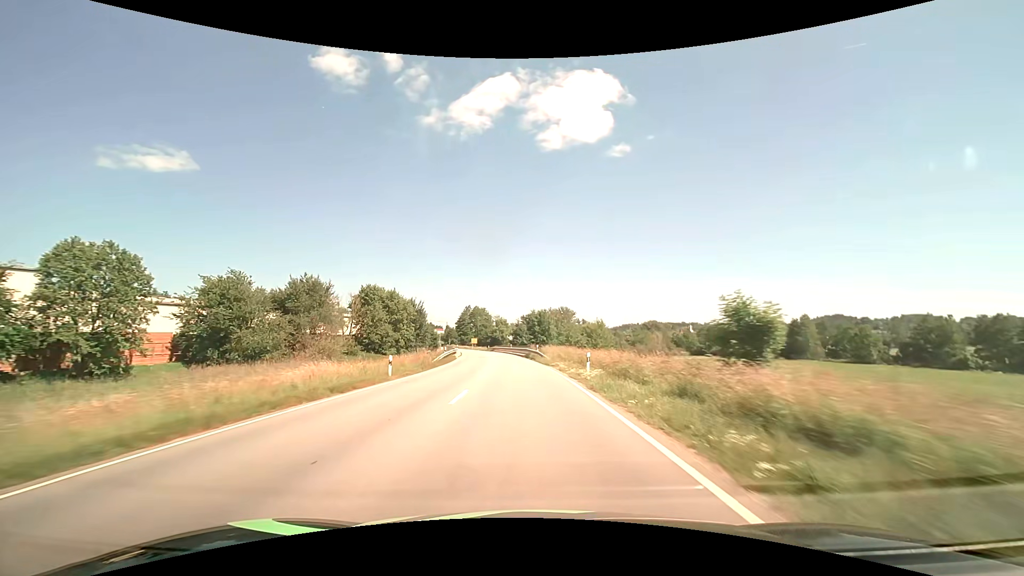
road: secondary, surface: asphalt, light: Day
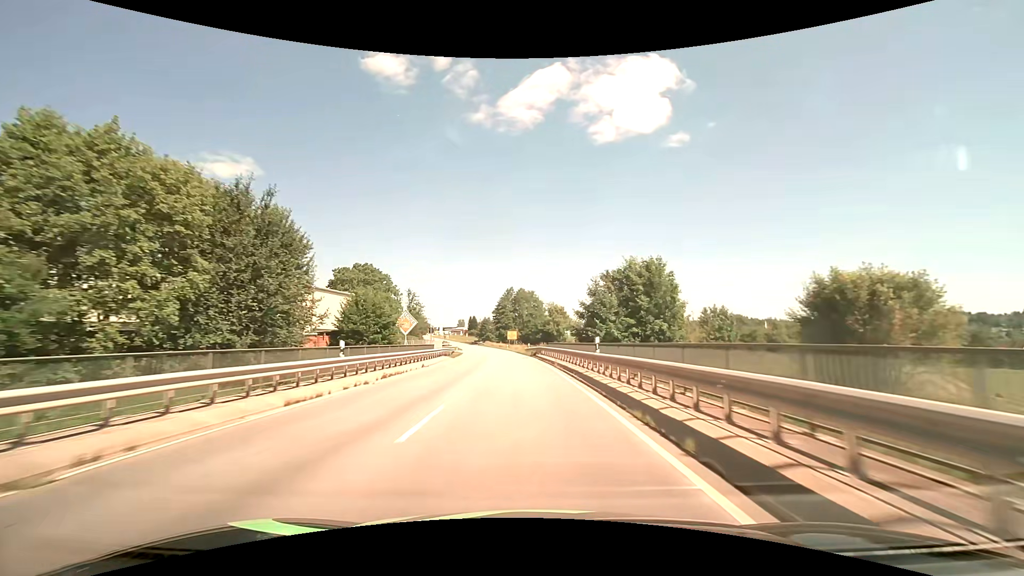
(-3.6, +66.1) m; -6°
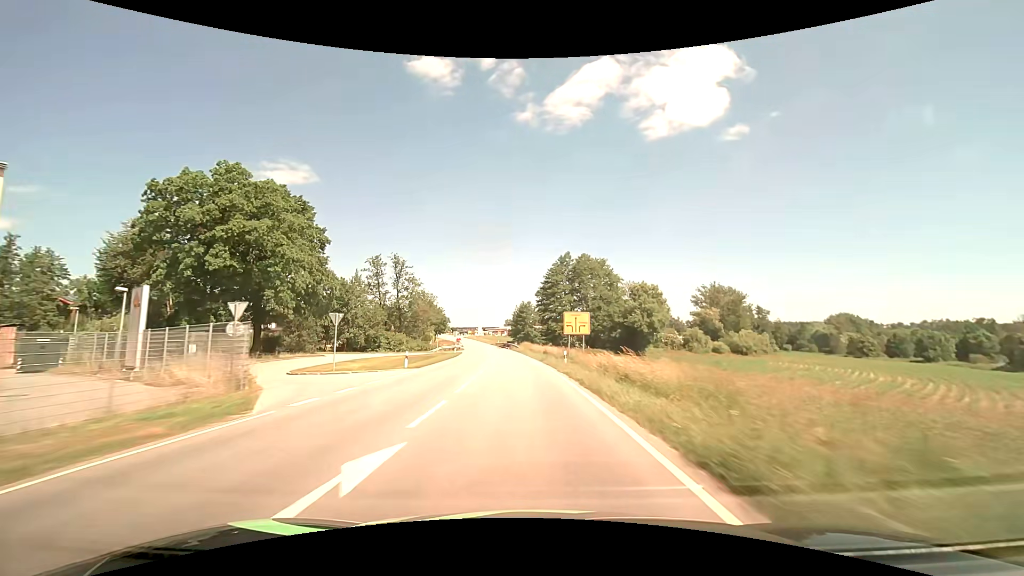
(-3.5, +66.5) m; -6°
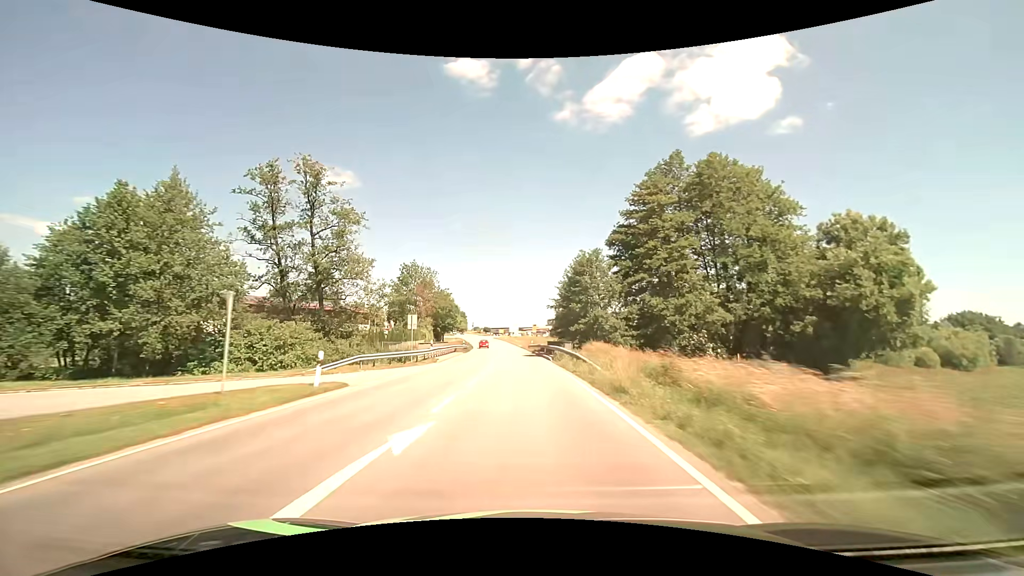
(-2.3, +52.6) m; -5°
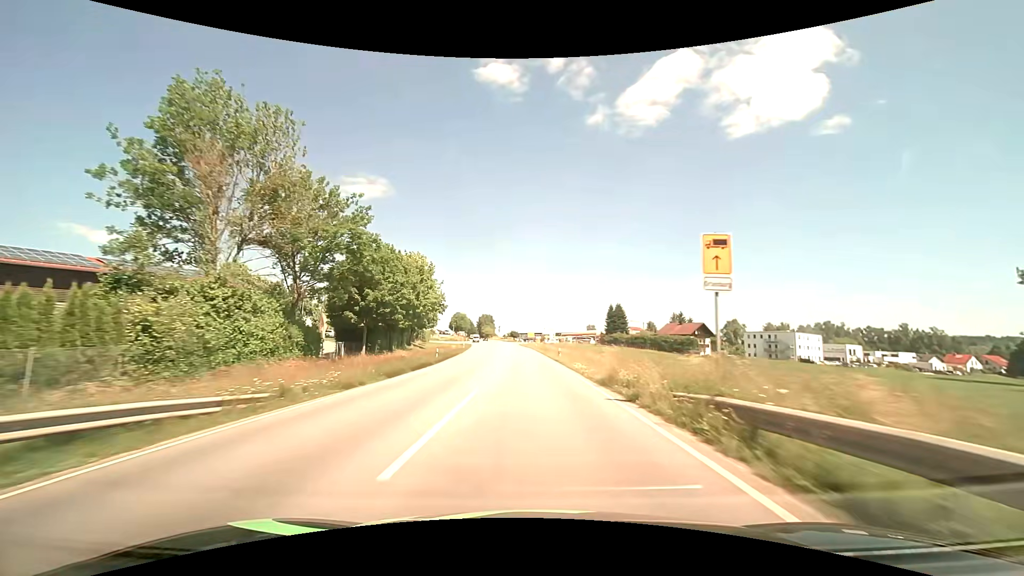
(-2.8, +64.3) m; -4°
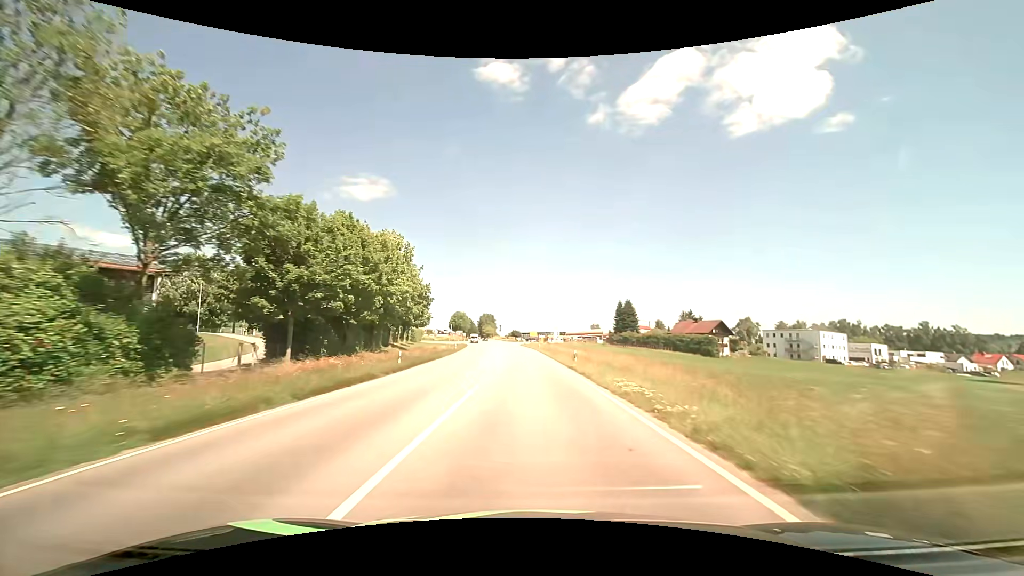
(0.0, +12.7) m; 0°
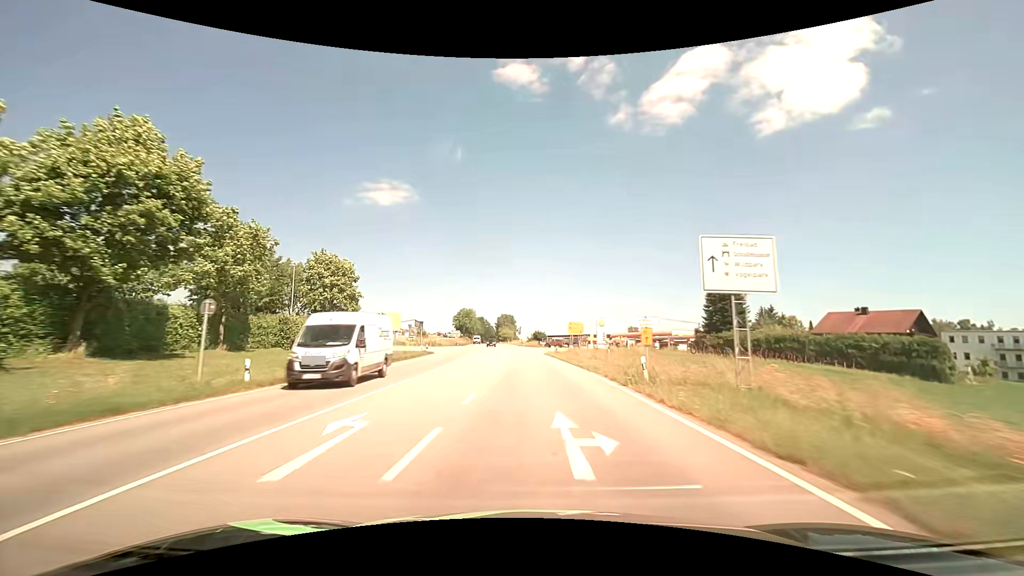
(-1.6, +62.8) m; -3°
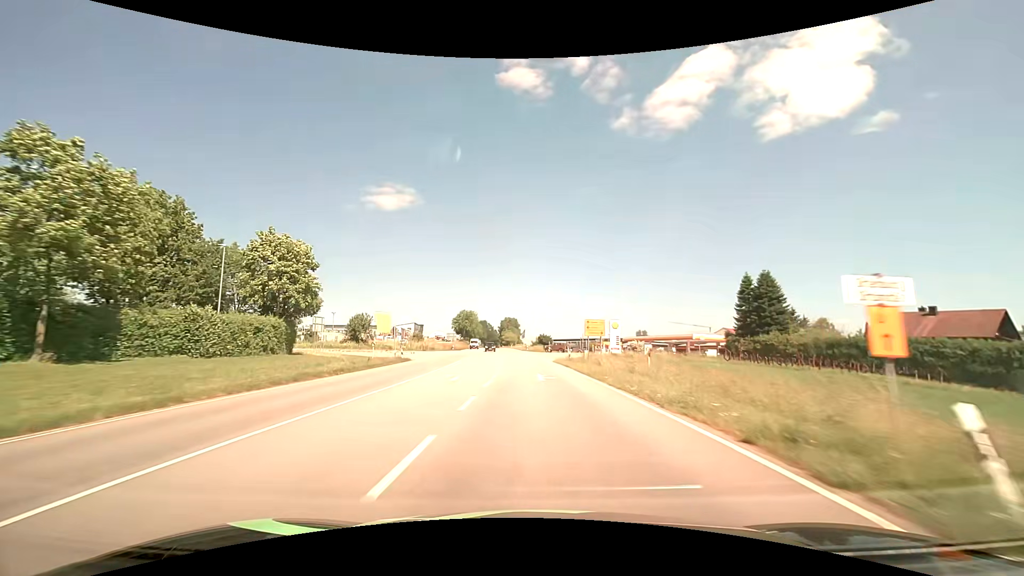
(-0.1, +12.4) m; -1°
(0, +10) (0, +20) (0, +30) (-1, +40) (-1, +50) (-2, +60) (-2, +70) (-3, +80) (-4, +90) (-4, +100) m
